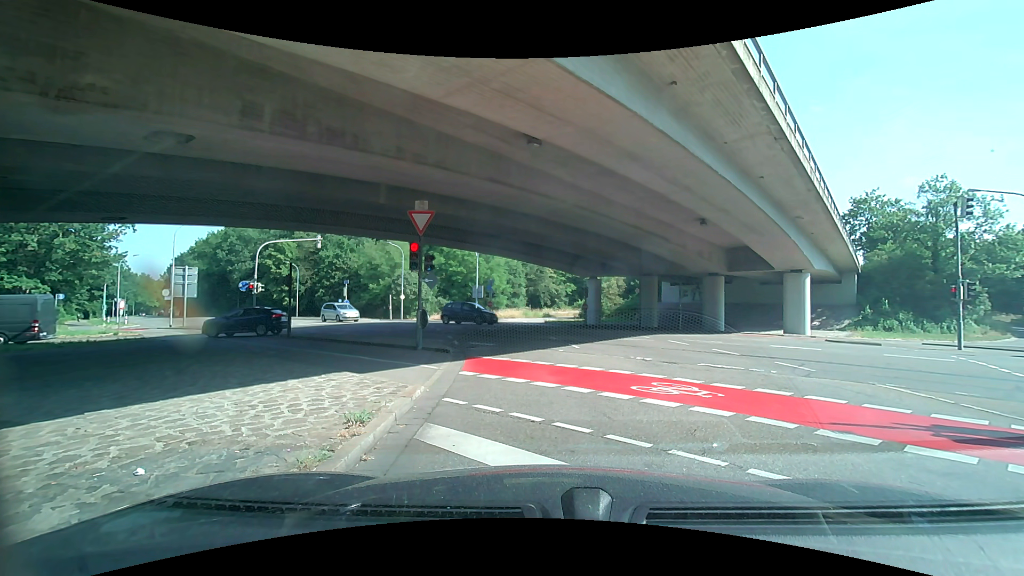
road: secondary_link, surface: asphalt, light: Day
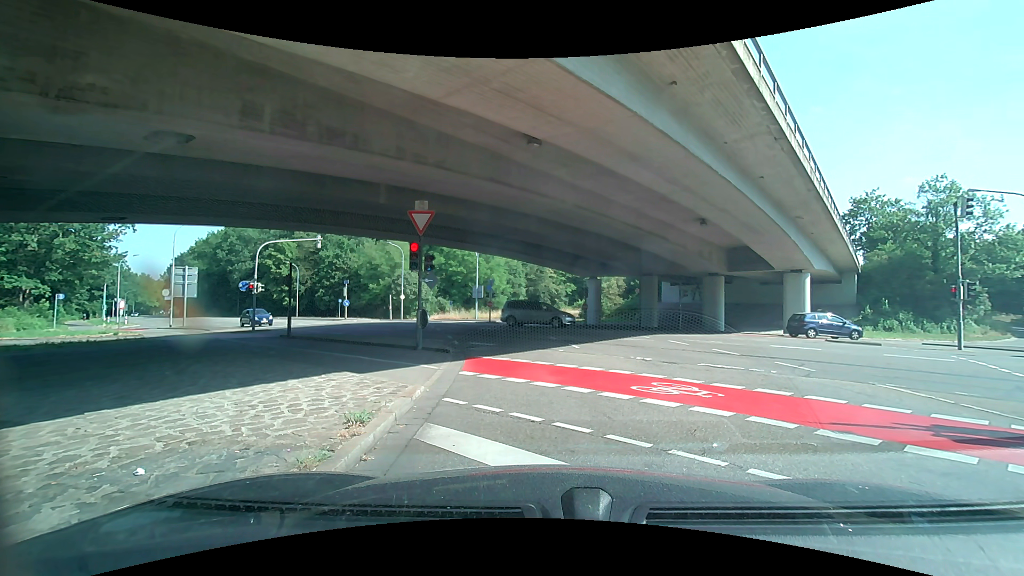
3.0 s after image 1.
(0.0, 0.0) m; 0°
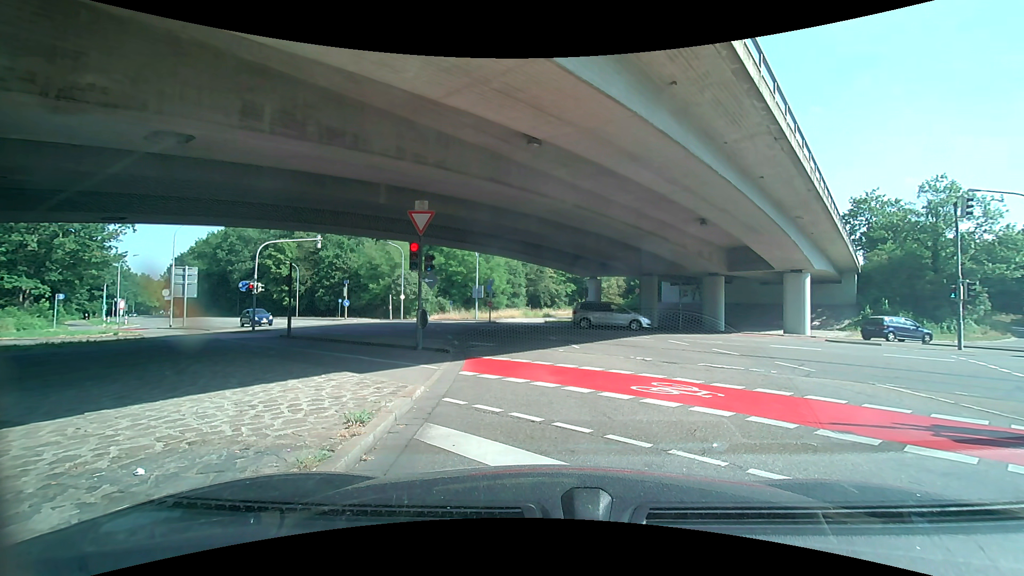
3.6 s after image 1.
(0.0, 0.0) m; 0°
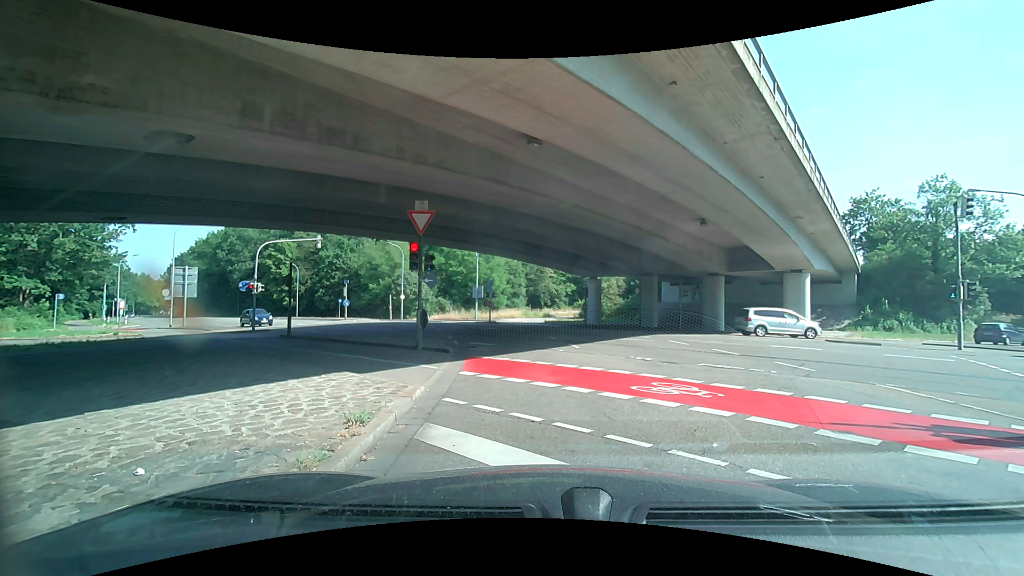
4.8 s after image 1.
(0.0, 0.0) m; 0°
